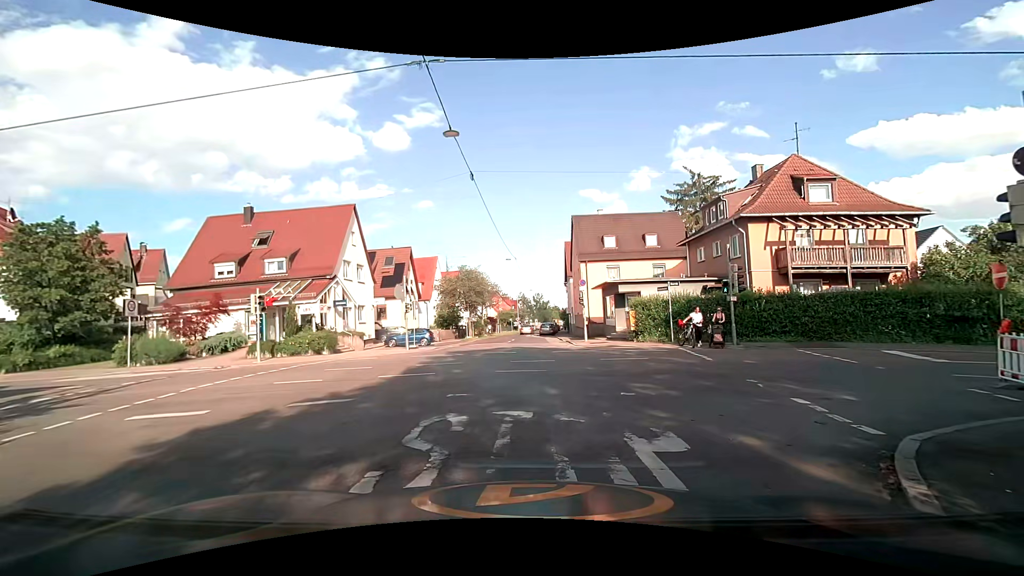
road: tertiary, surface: asphalt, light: Day
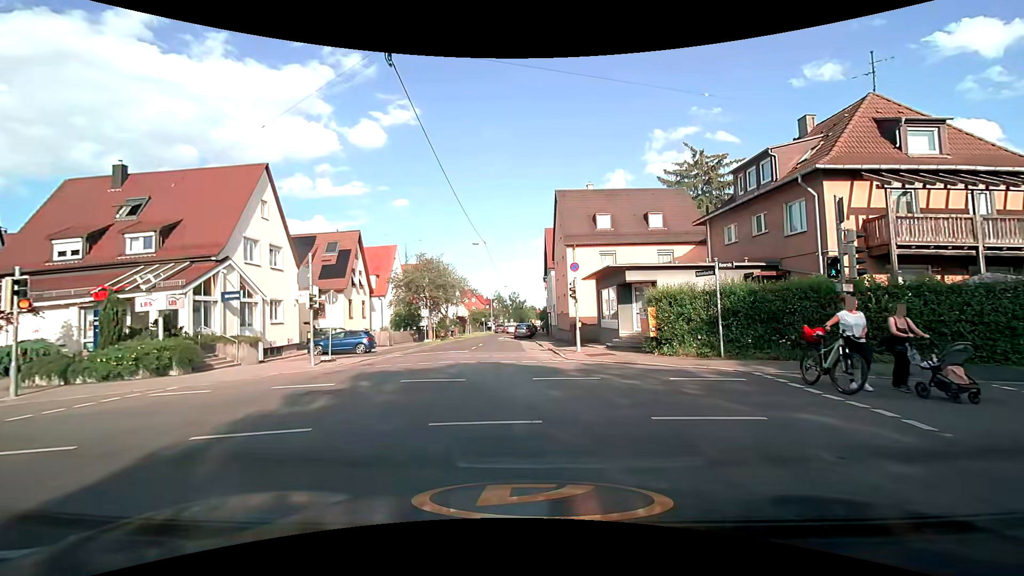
(+0.5, +9.4) m; +5°
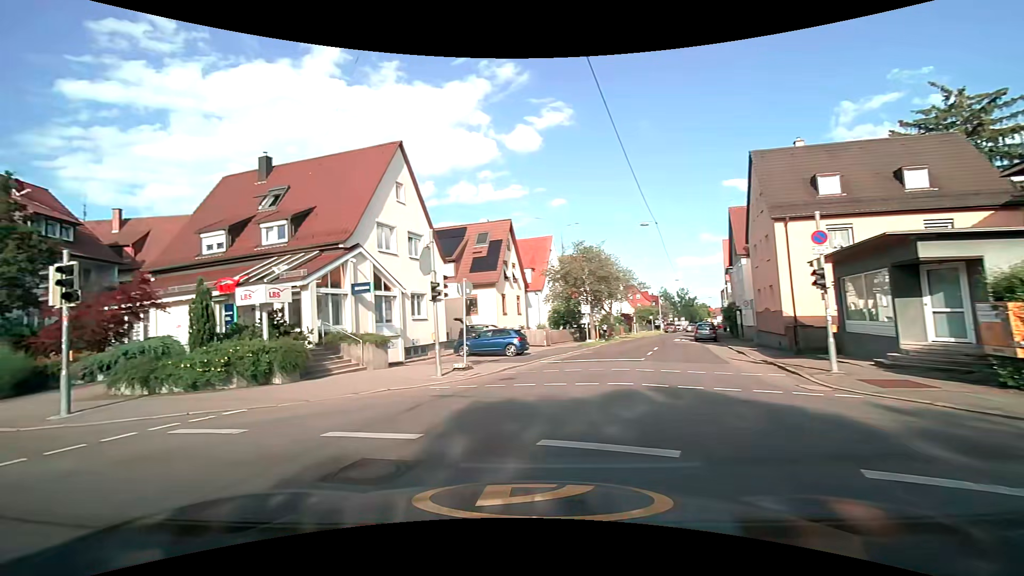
(-0.6, +6.1) m; -16°
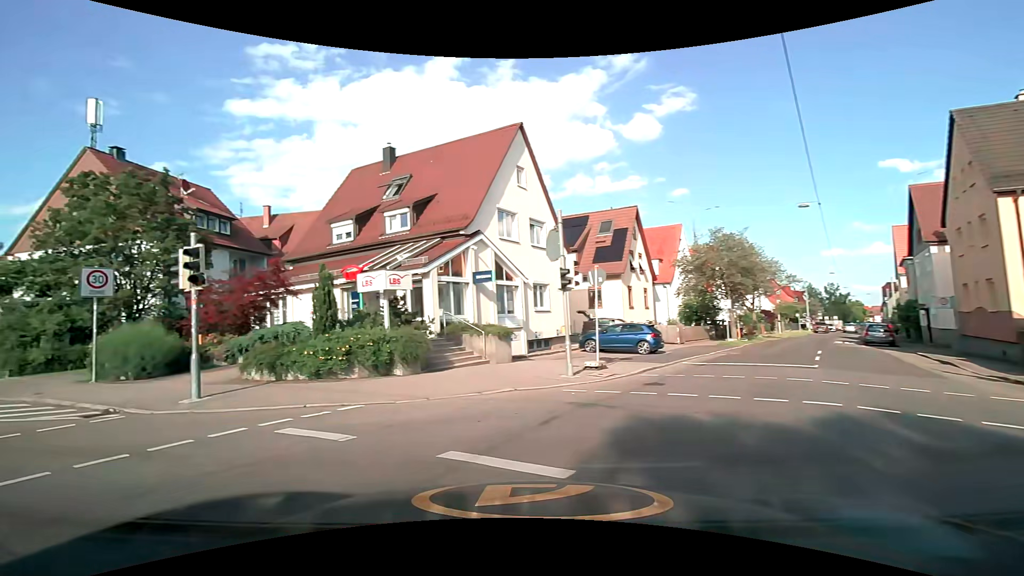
(-0.3, +1.9) m; -15°
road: residential
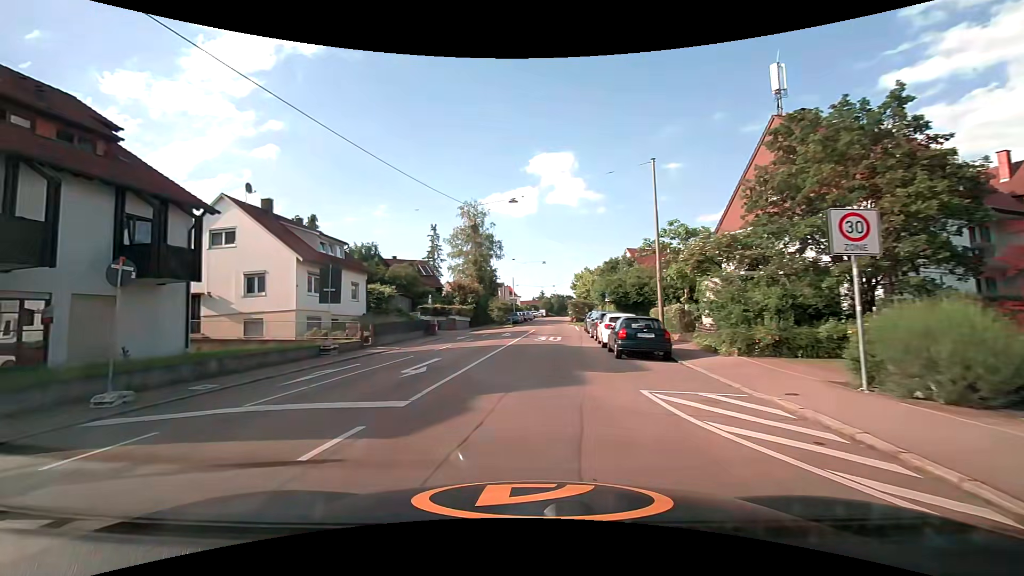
(-4.6, +6.4) m; -66°
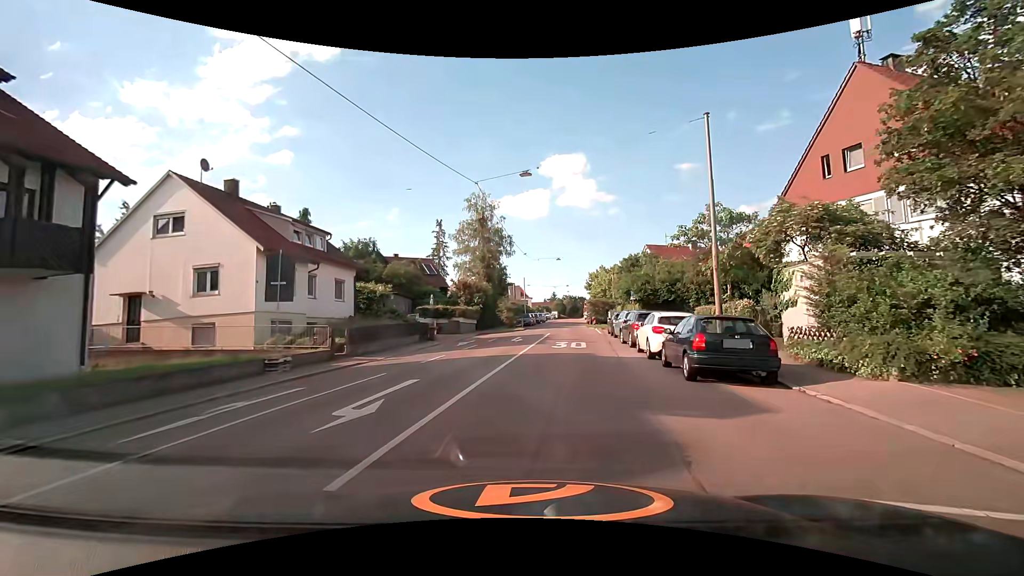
(-0.4, +5.6) m; -4°
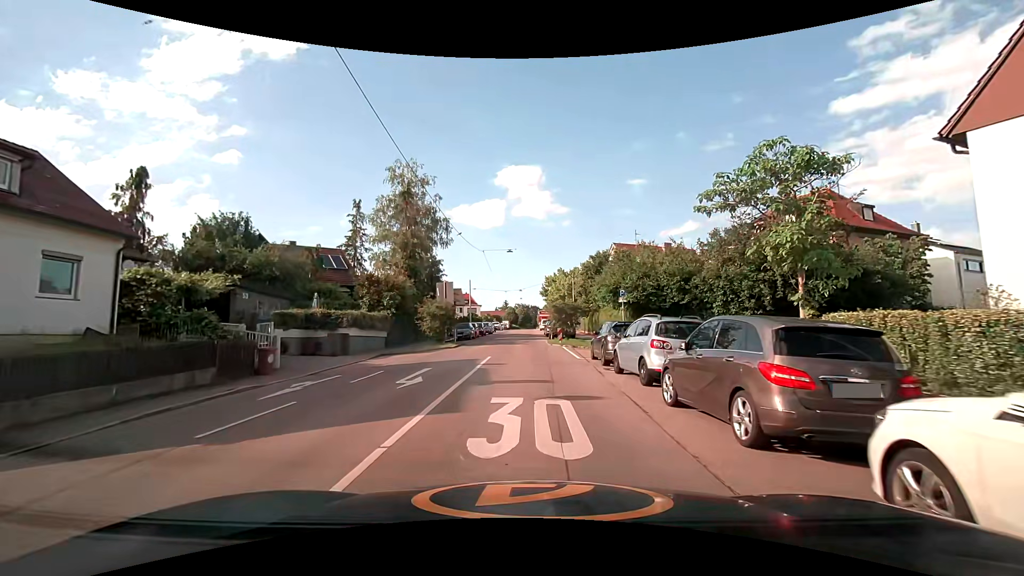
(+1.0, +15.0) m; +6°
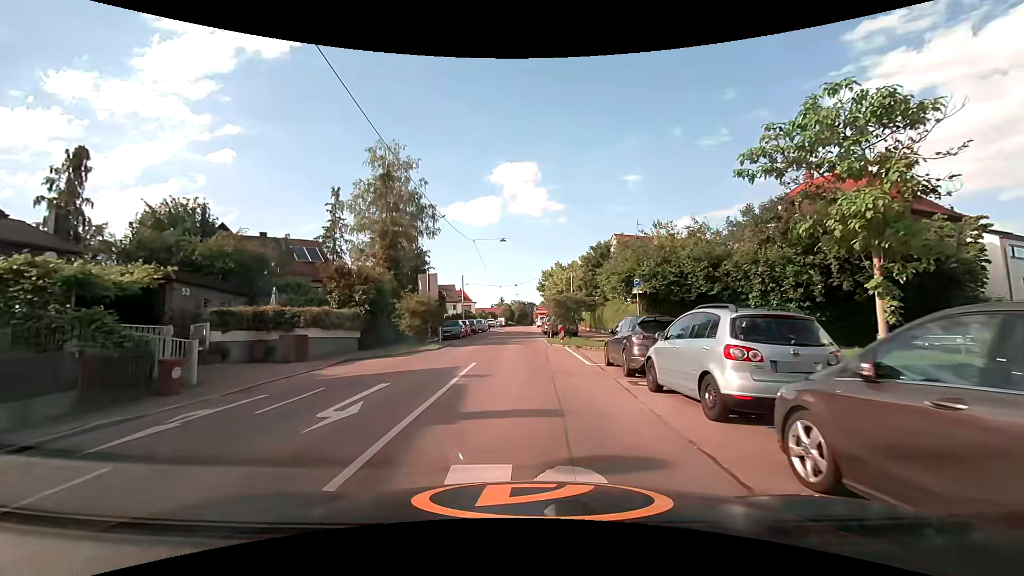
(0.0, +4.4) m; 0°
(0, +10) (0, +20) (0, +30) (-1, +40) (-1, +50) (-1, +60) (-1, +70) (-1, +80) (-1, +90) (-1, +100) m
